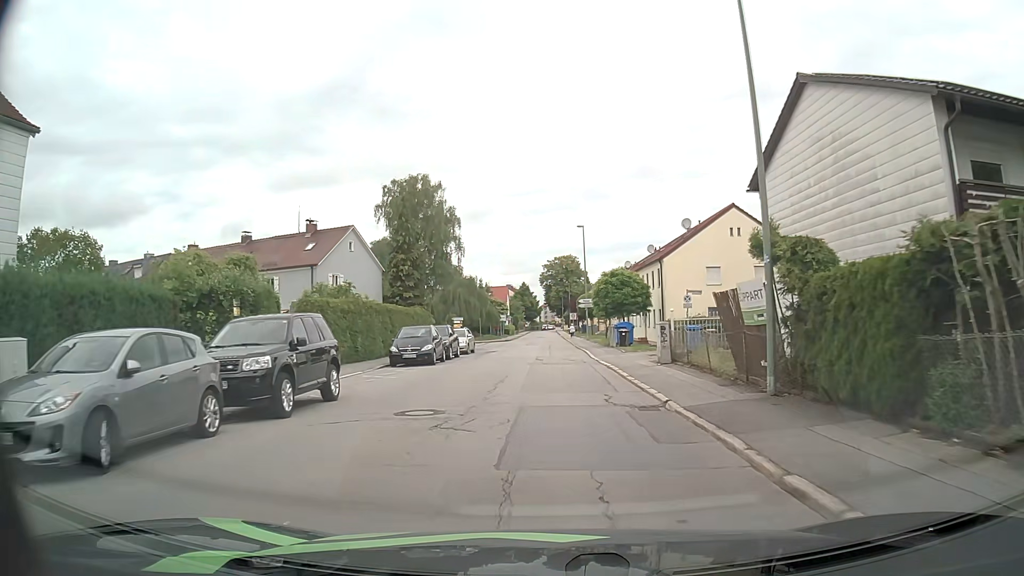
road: residential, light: Day
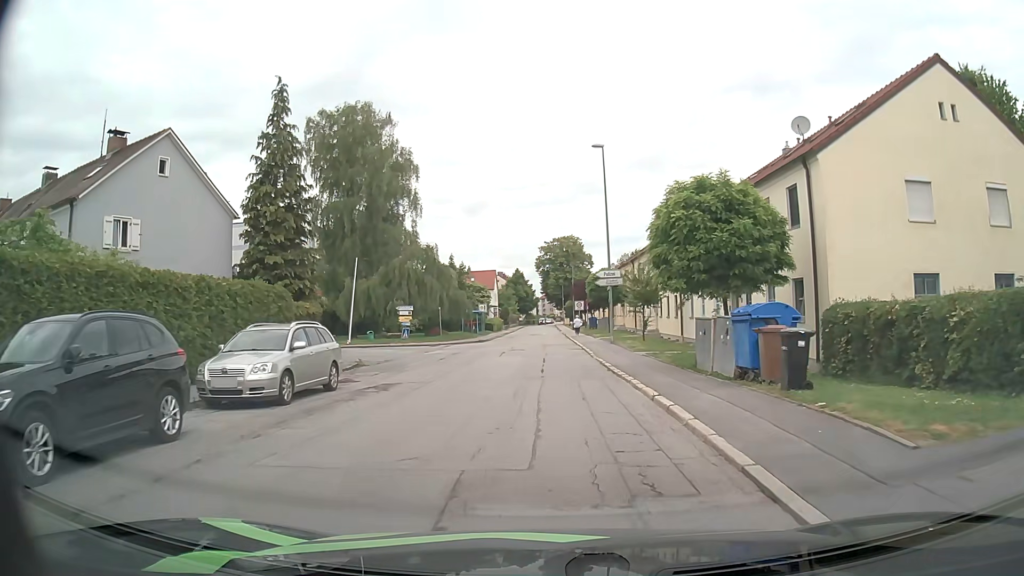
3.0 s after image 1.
(+0.2, +25.7) m; 0°
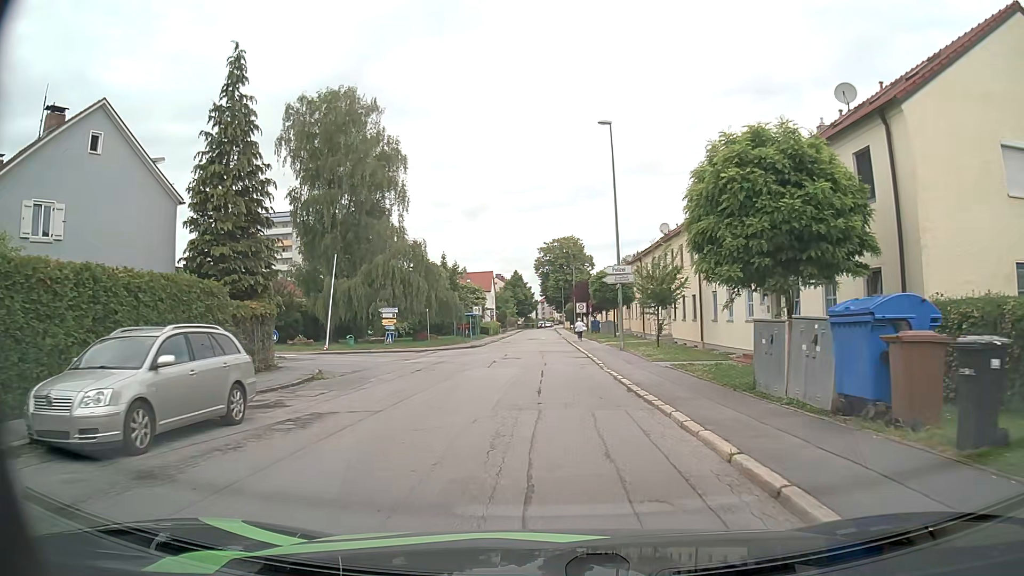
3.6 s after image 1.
(0.0, +4.8) m; -1°
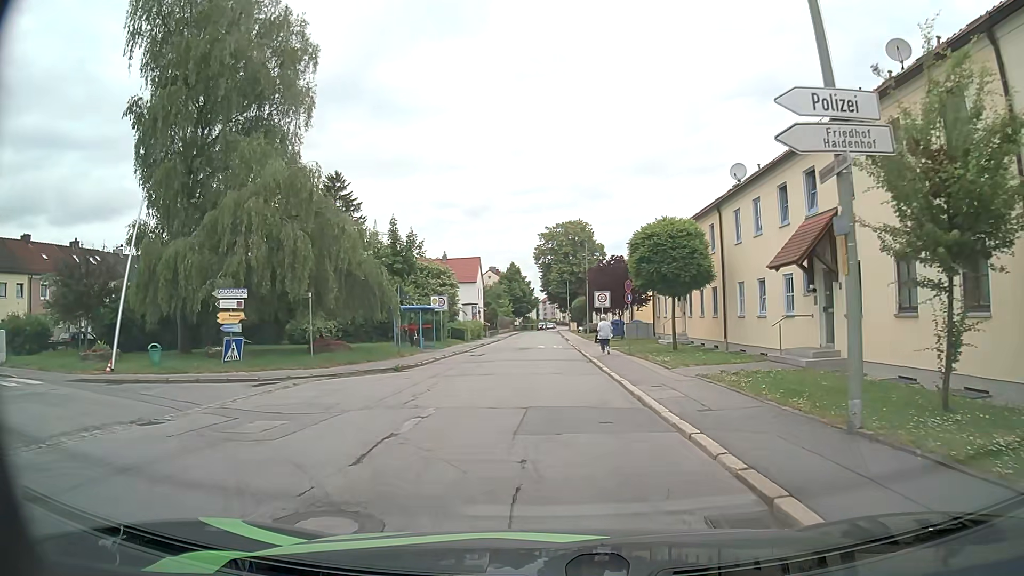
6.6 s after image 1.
(+0.2, +22.6) m; 0°
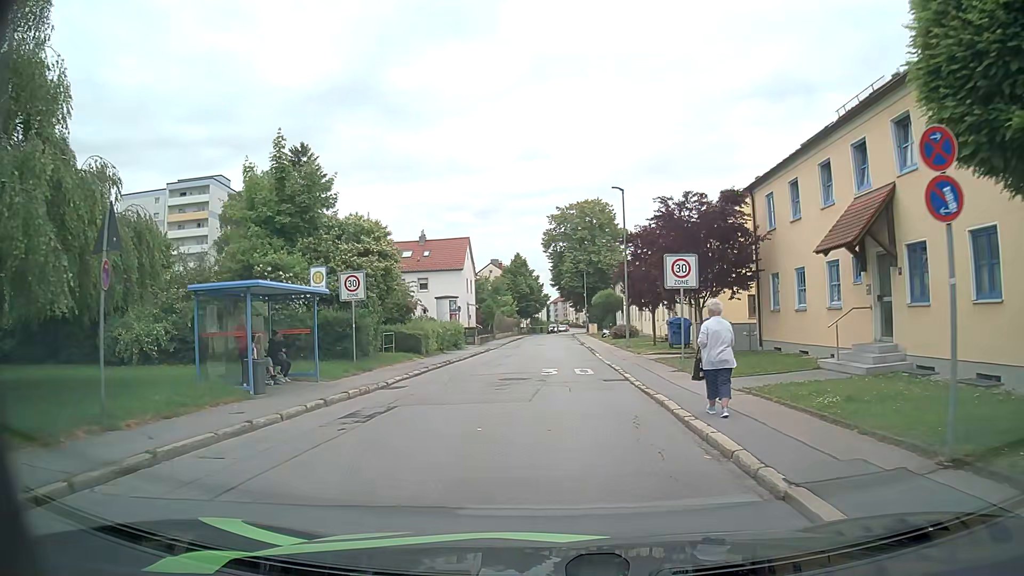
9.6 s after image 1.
(+0.1, +20.9) m; -1°
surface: asphalt
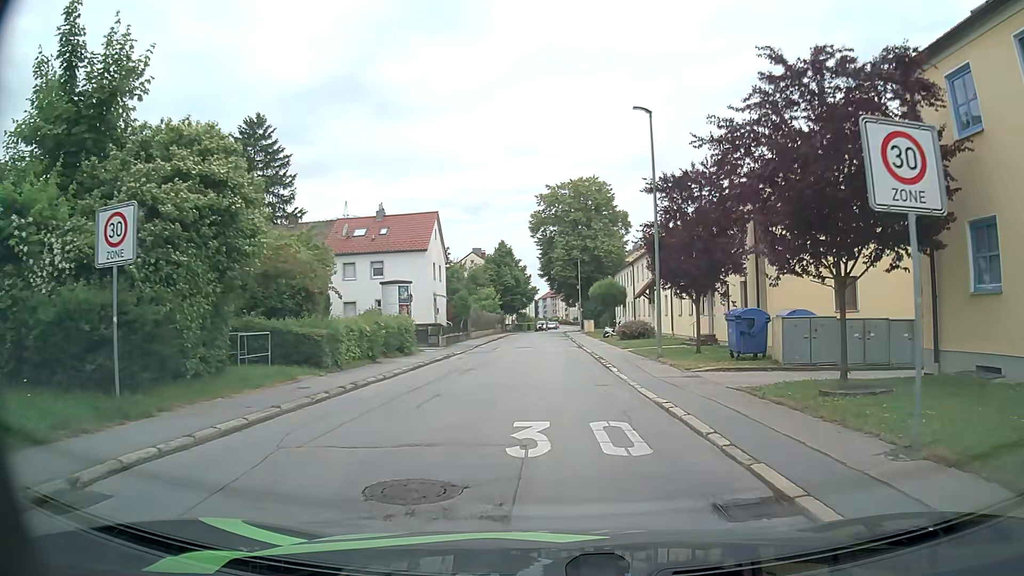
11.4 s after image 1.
(+0.2, +12.3) m; +2°
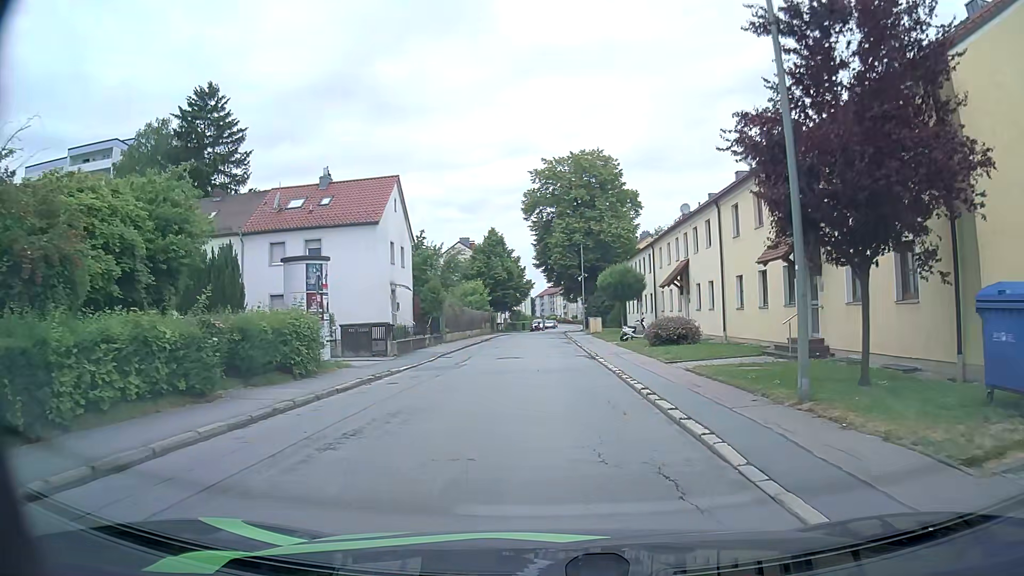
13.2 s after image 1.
(-0.1, +12.3) m; +1°
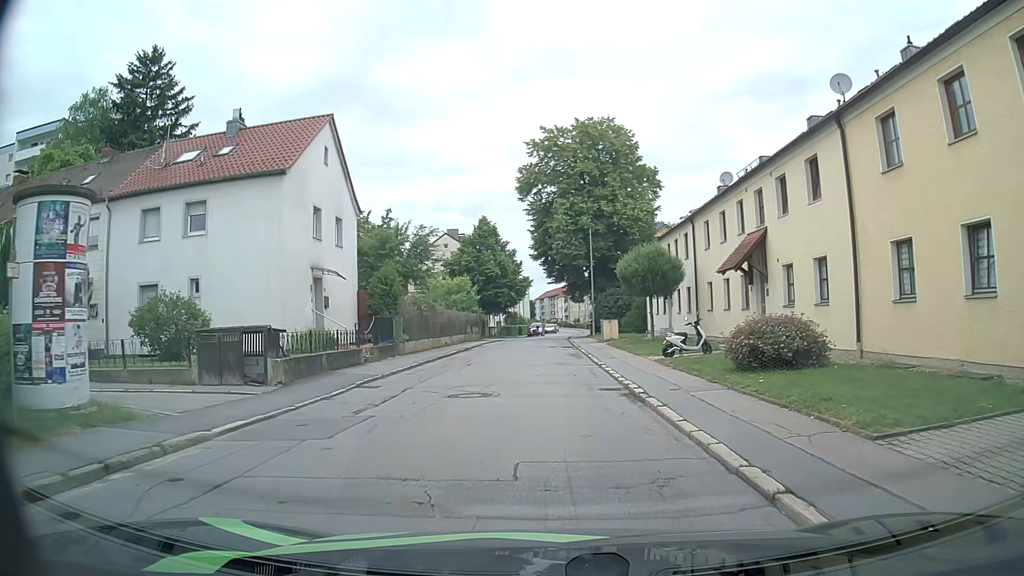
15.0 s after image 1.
(-0.2, +12.2) m; -1°
(0, +10) (0, +20) (0, +30) (0, +40) (0, +50) (0, +60) (+1, +70) (+2, +80) (+3, +90) (+3, +100) m
